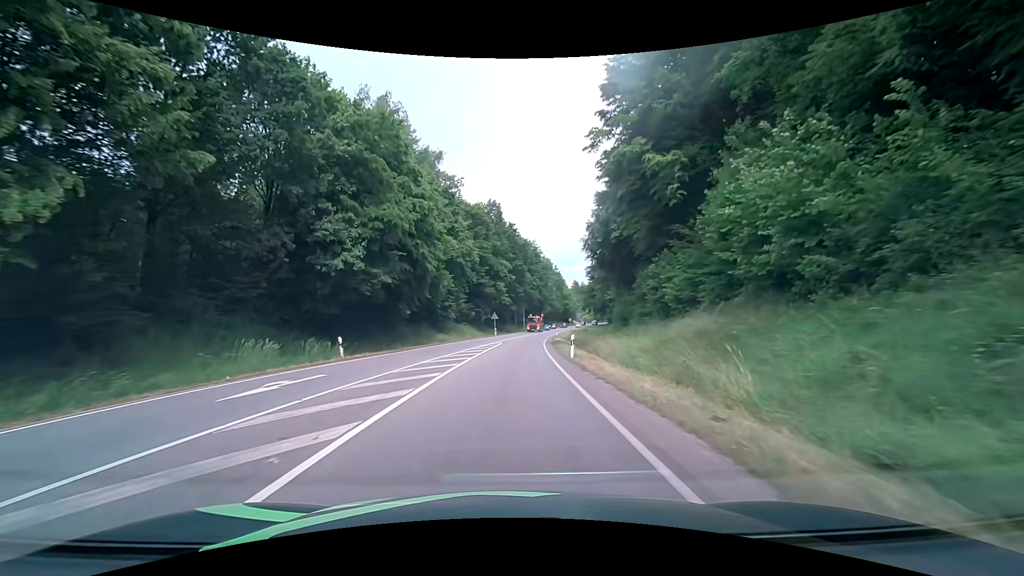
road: primary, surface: asphalt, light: Day
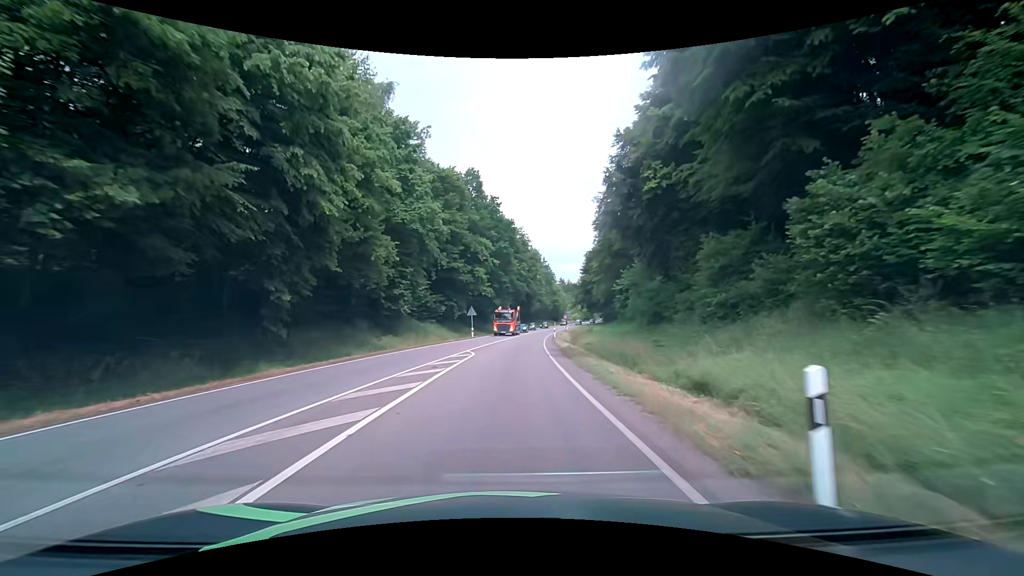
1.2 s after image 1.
(+0.2, +18.5) m; +1°
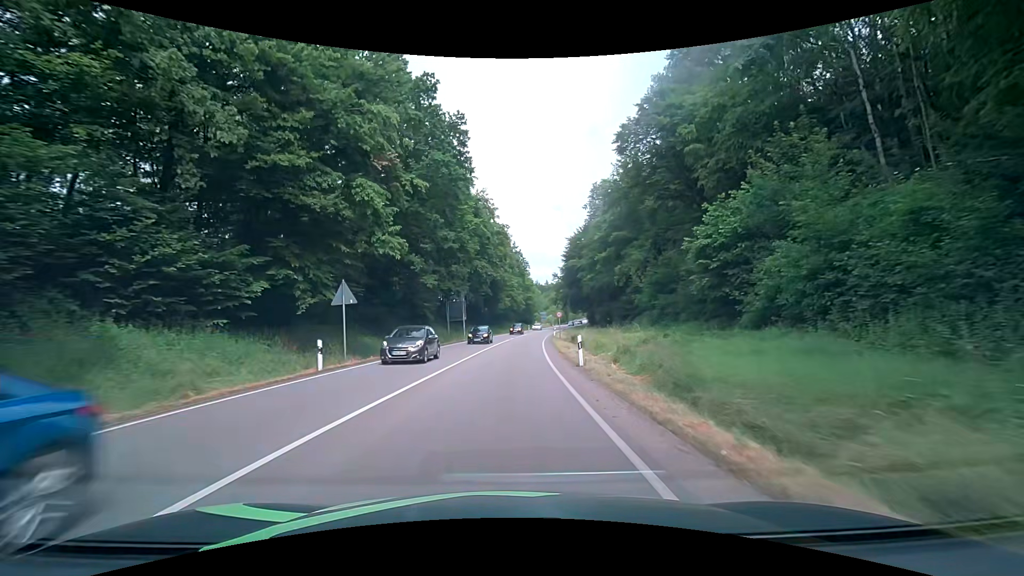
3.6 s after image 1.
(+1.6, +36.9) m; +4°
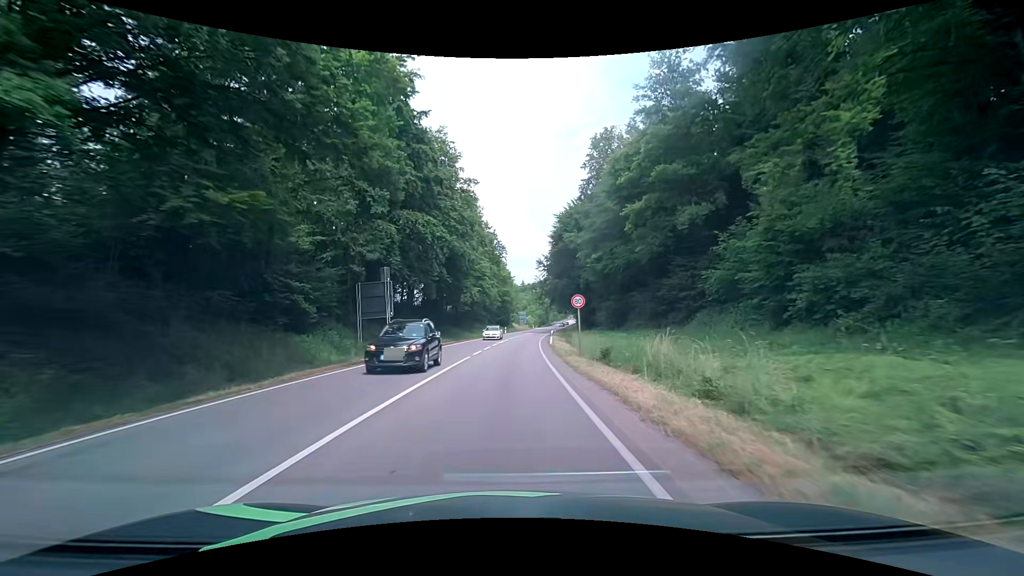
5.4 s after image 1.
(+0.7, +27.3) m; +3°
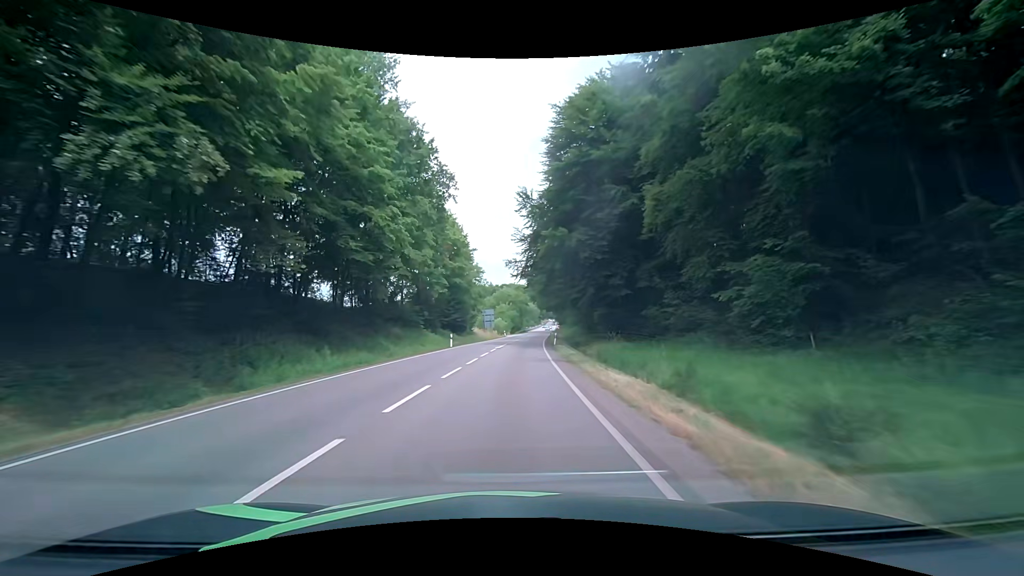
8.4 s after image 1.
(+1.5, +47.0) m; +4°
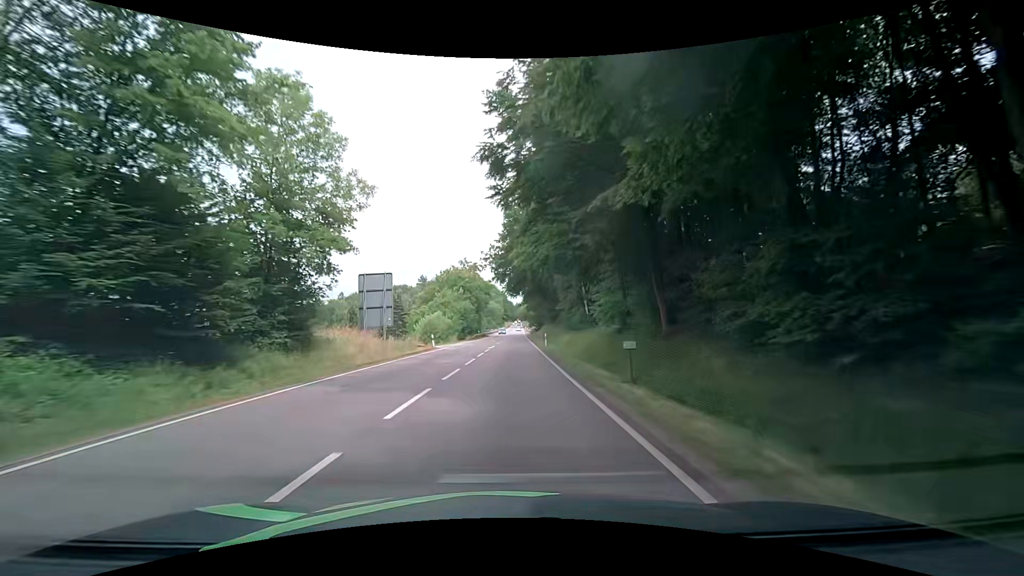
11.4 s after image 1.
(+1.1, +54.8) m; +3°
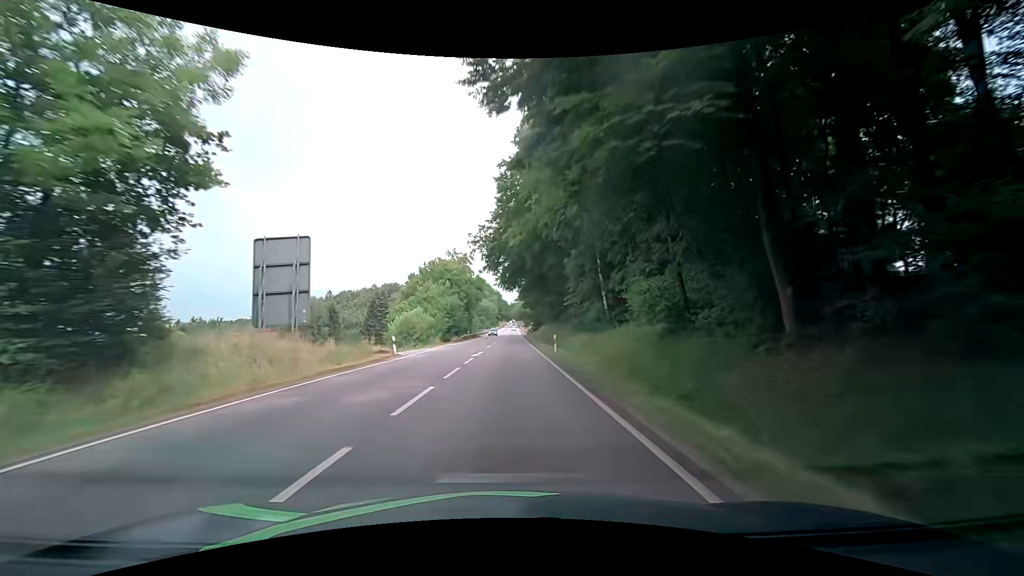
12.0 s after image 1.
(+0.1, +11.8) m; +1°
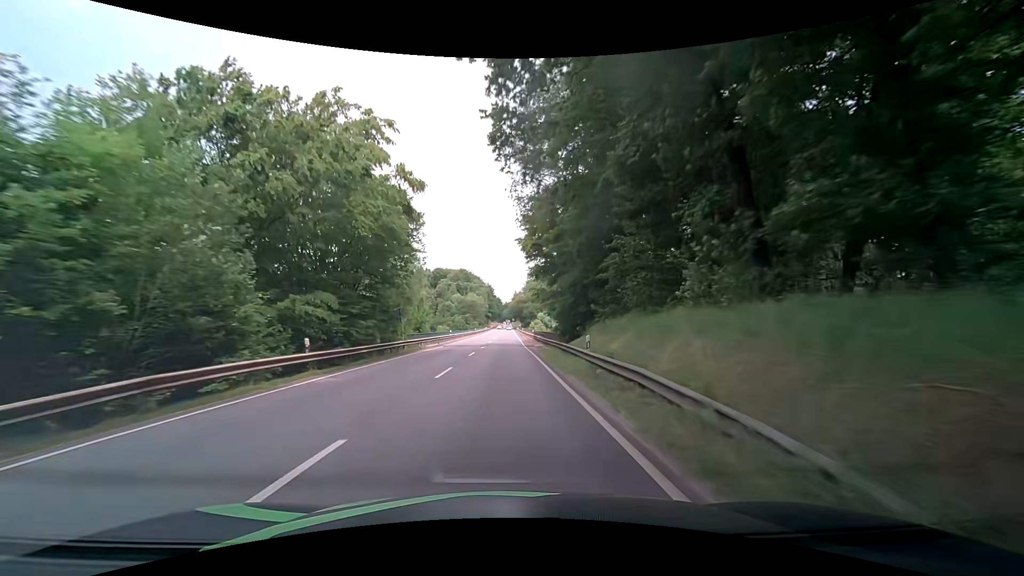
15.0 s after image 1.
(+1.1, +60.1) m; +1°
(0, +10) (0, +20) (0, +30) (0, +40) (0, +50) (0, +60) (0, +70) (0, +80) (+1, +90) (+1, +100) m
